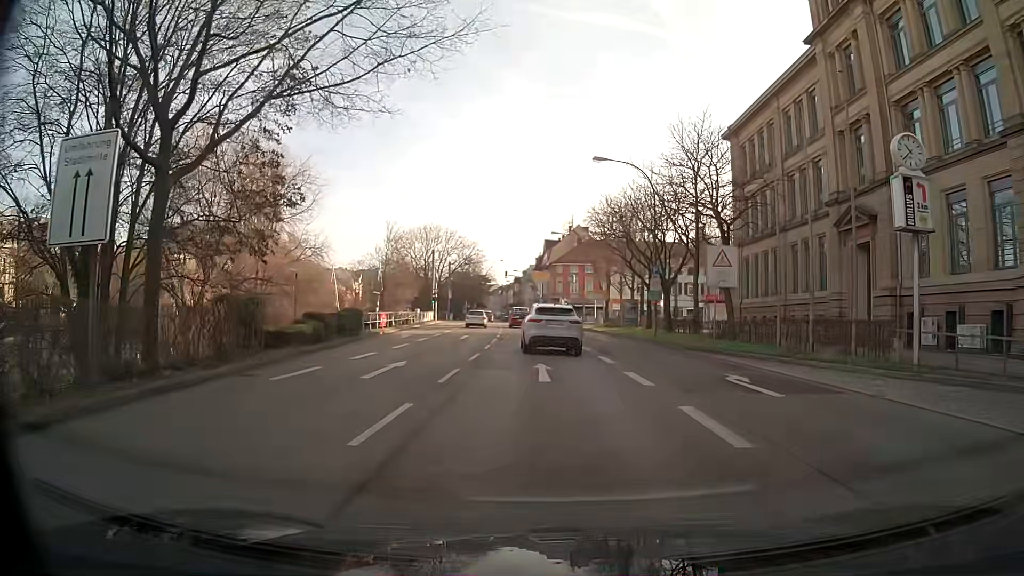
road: primary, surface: asphalt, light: Day
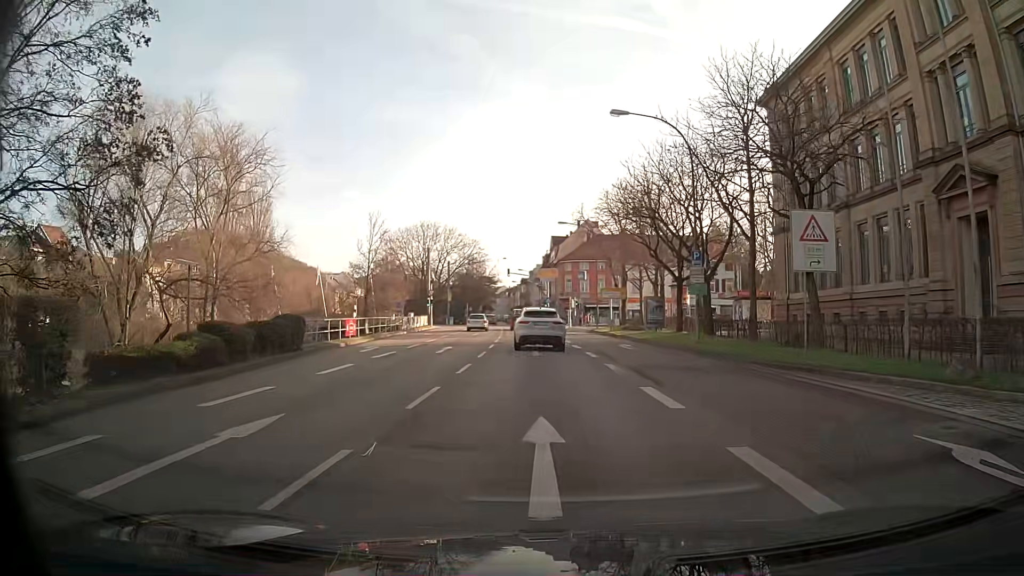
(0.0, +9.0) m; -1°
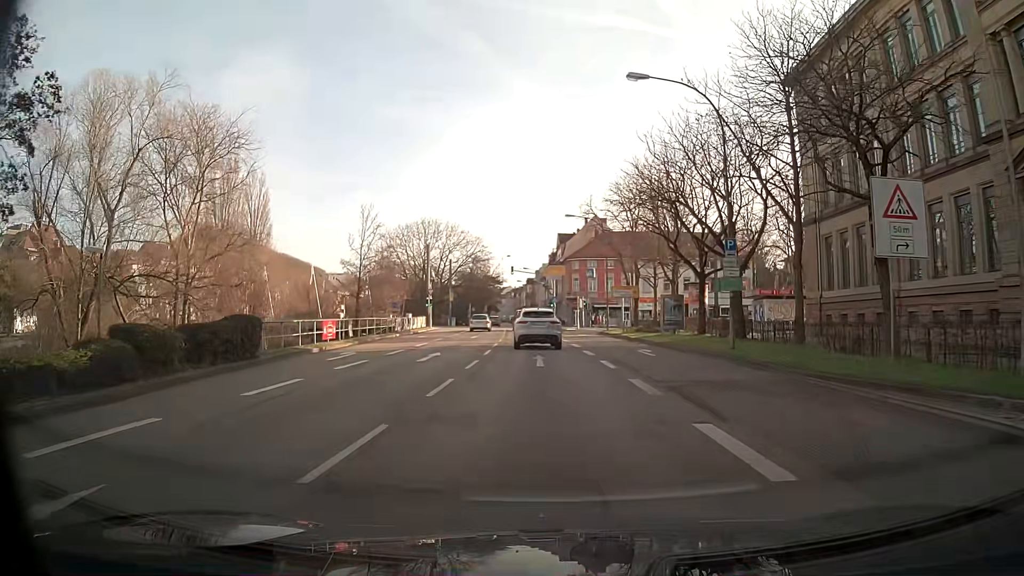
(0.0, +4.5) m; -1°
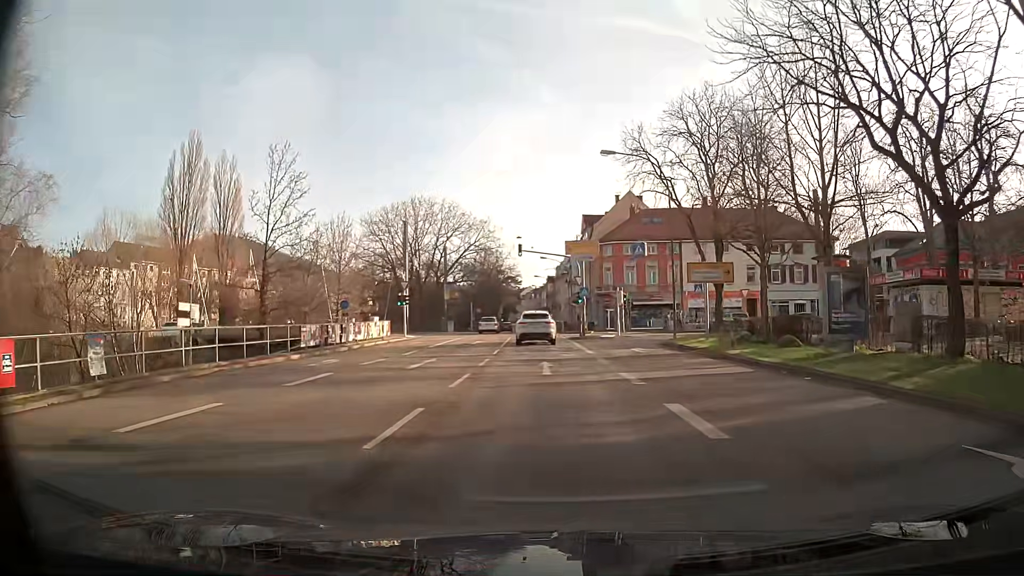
(-0.4, +22.4) m; -2°
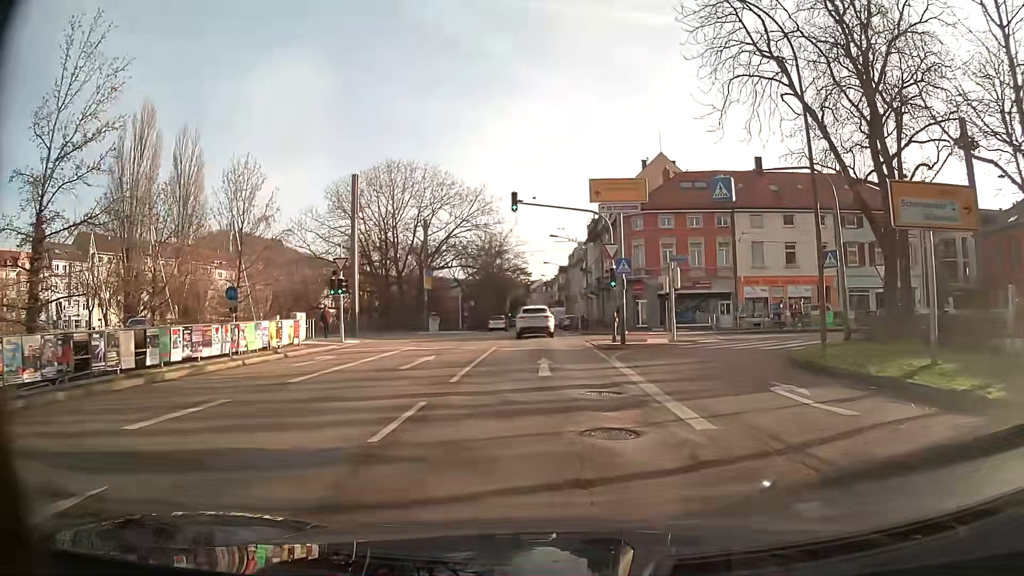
(-0.1, +17.9) m; -1°
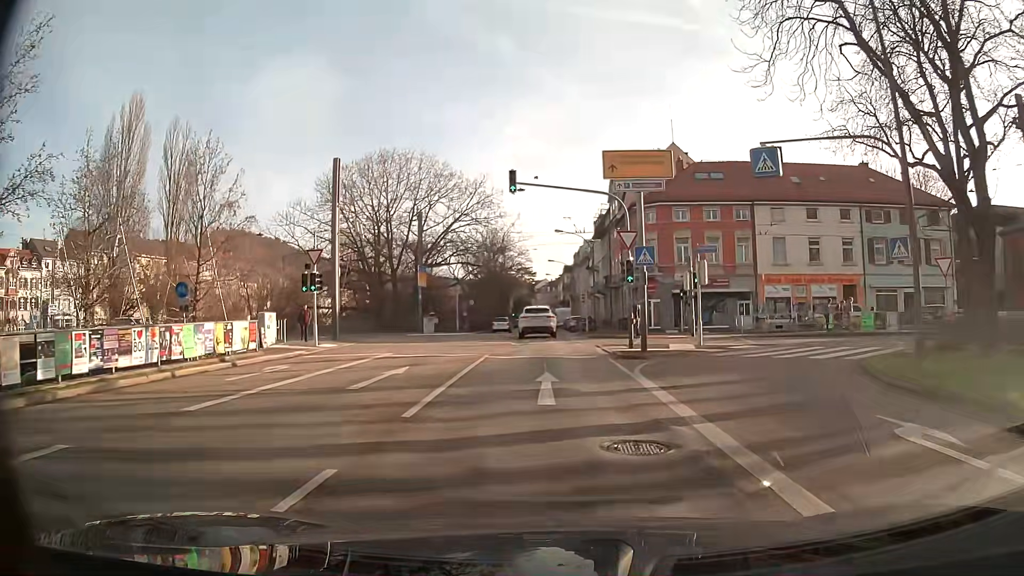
(0.0, +4.5) m; 0°
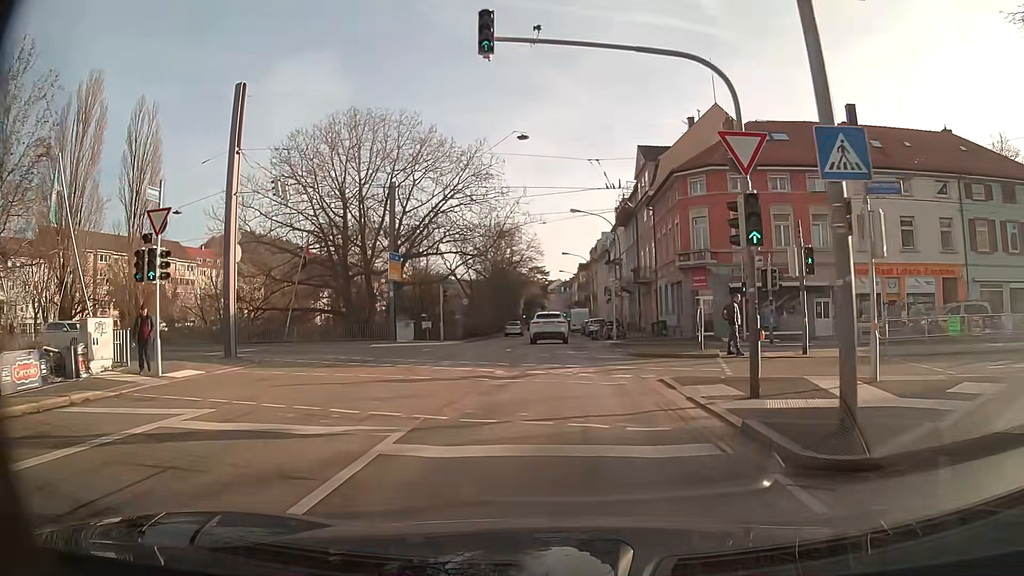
(-0.2, +13.4) m; -1°
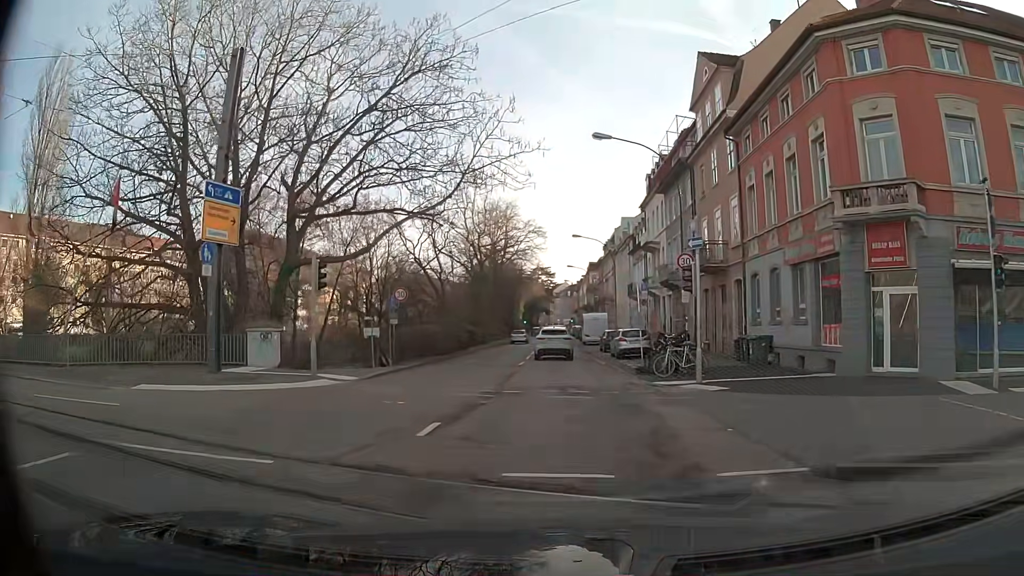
(0.0, +22.3) m; 0°
(0, +10) (0, +20) (0, +30) (0, +40) (0, +50) (0, +60) (0, +70) (0, +80) (0, +90) (0, +100) m
